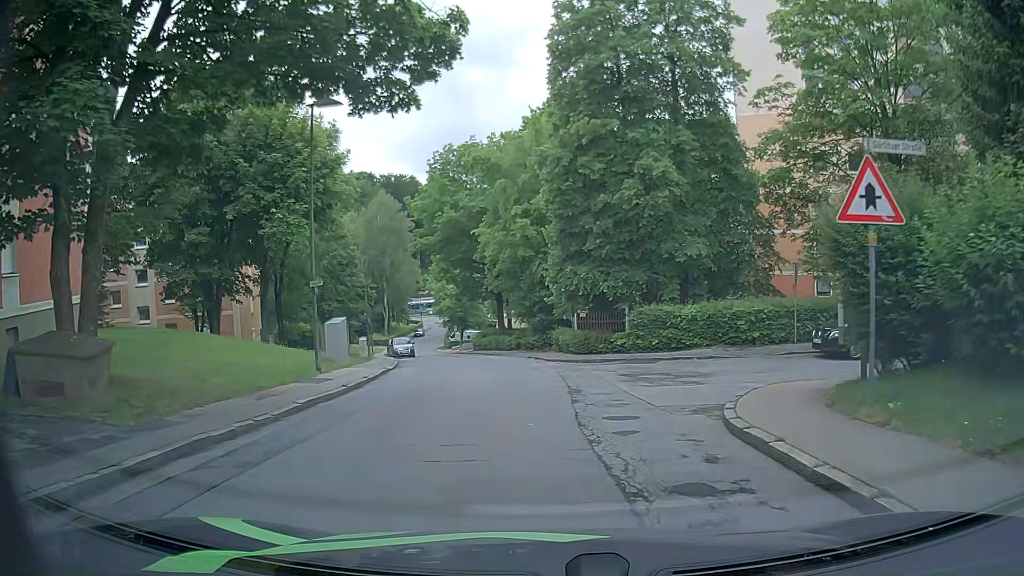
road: residential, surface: asphalt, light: Day
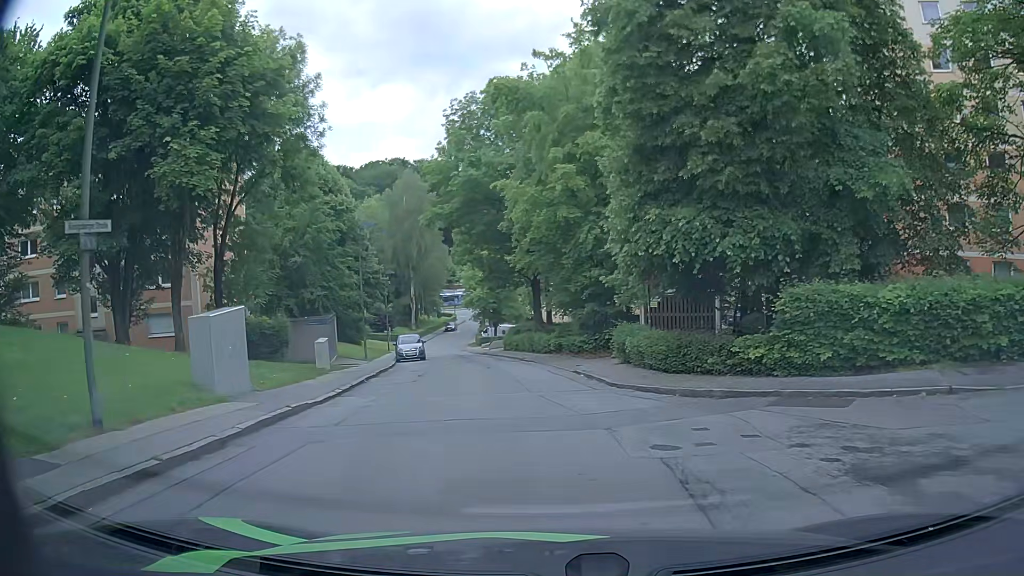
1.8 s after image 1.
(-0.2, +11.8) m; -3°
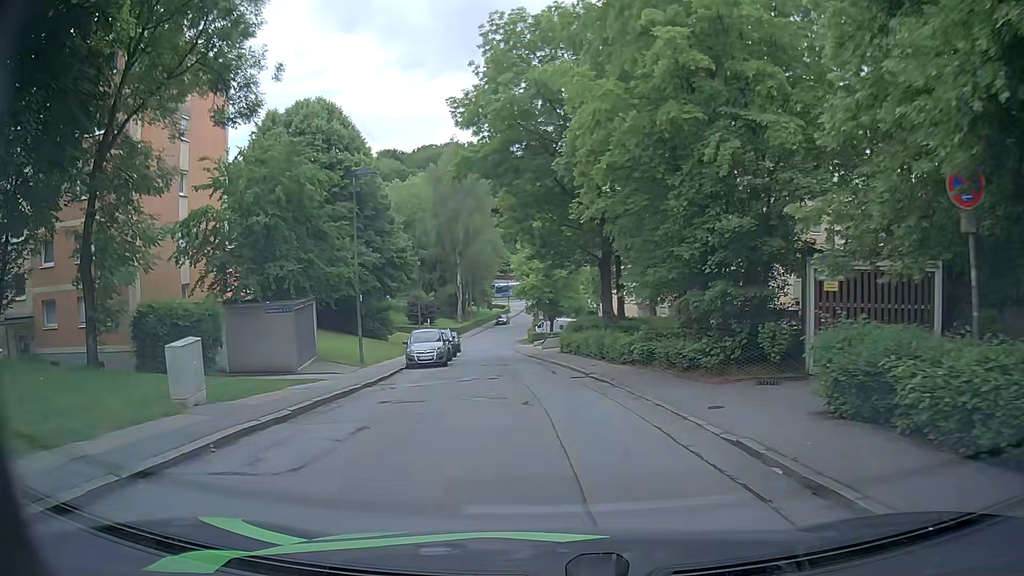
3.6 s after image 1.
(-0.5, +12.0) m; -5°
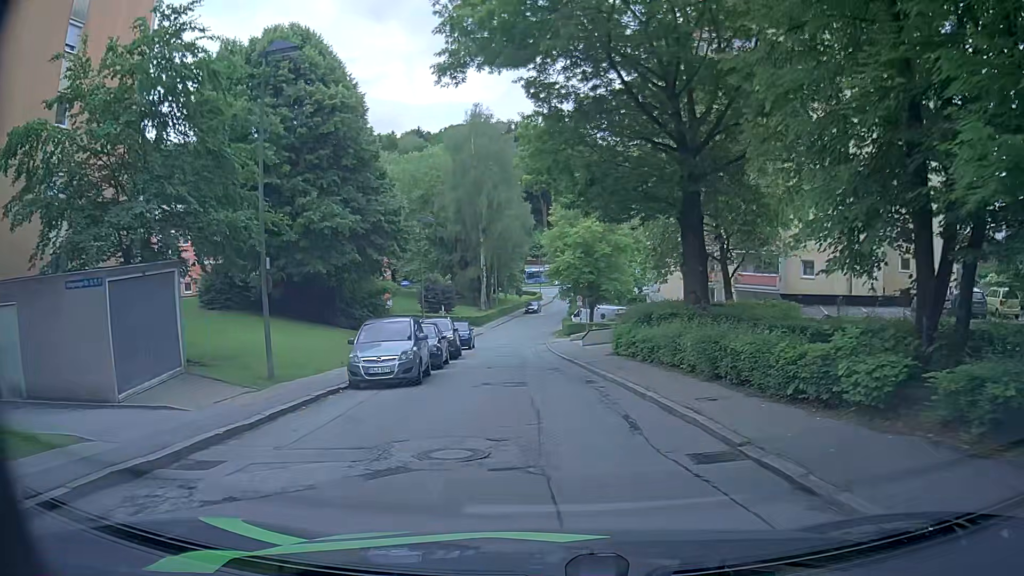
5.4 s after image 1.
(-0.3, +12.4) m; -2°
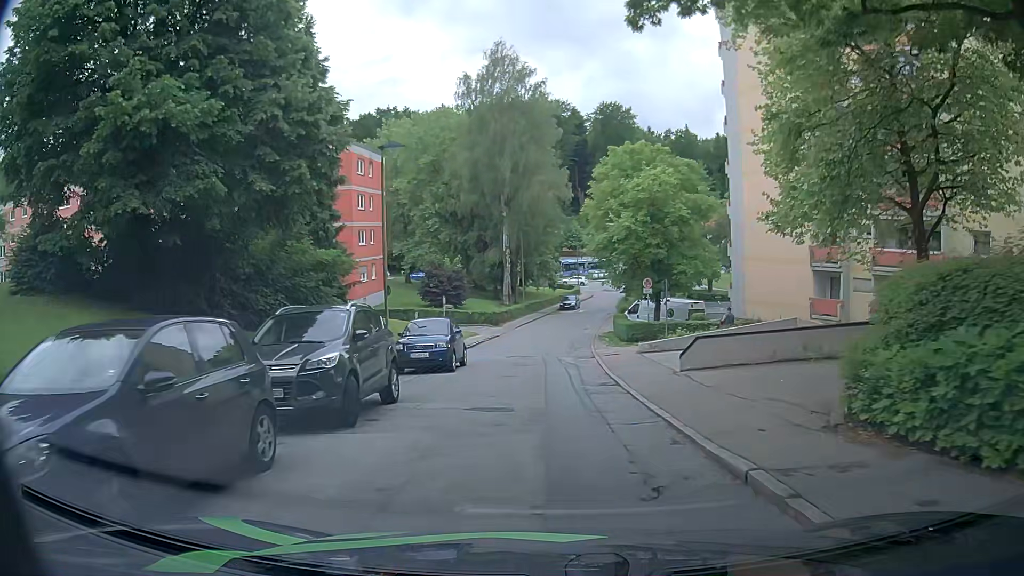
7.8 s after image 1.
(-0.6, +17.9) m; -2°
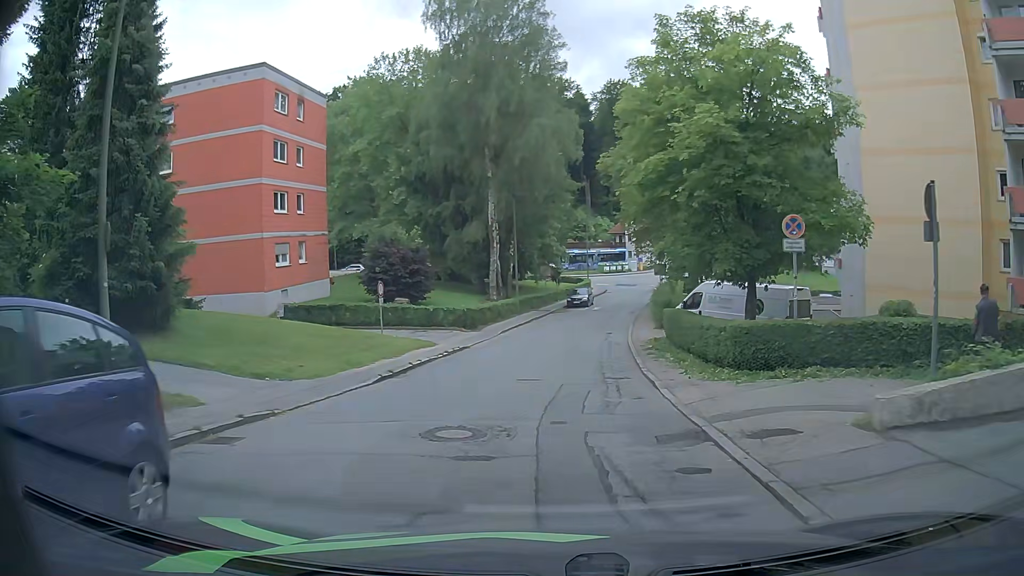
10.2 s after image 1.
(-0.3, +17.3) m; -2°
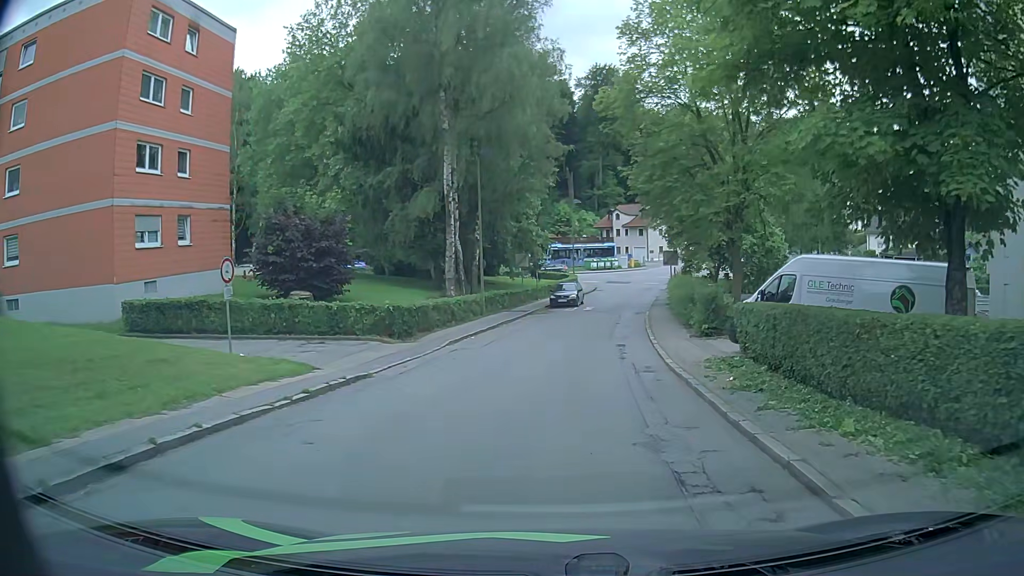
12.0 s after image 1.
(+0.2, +12.0) m; +3°
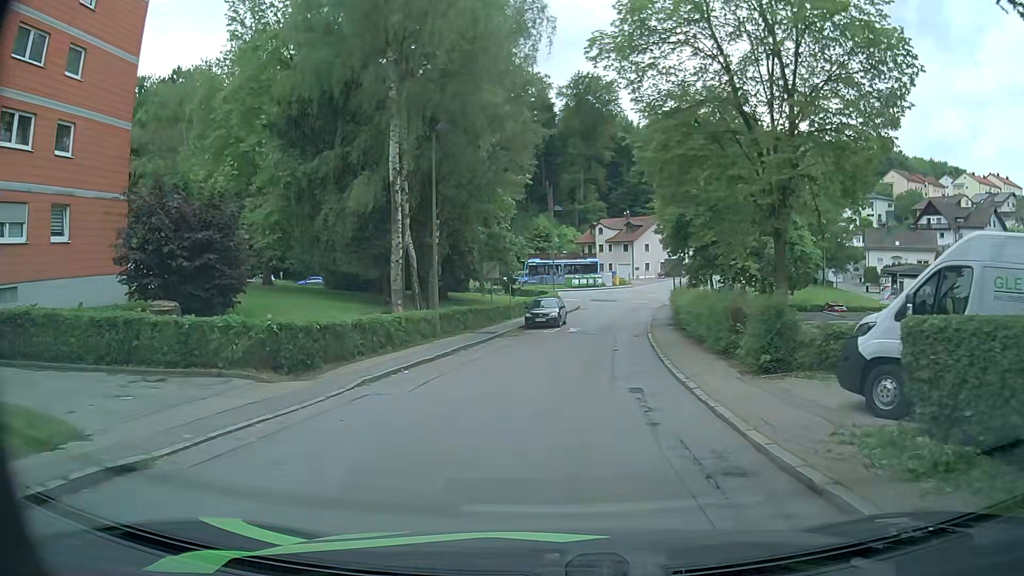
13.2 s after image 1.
(0.0, +7.6) m; +2°
